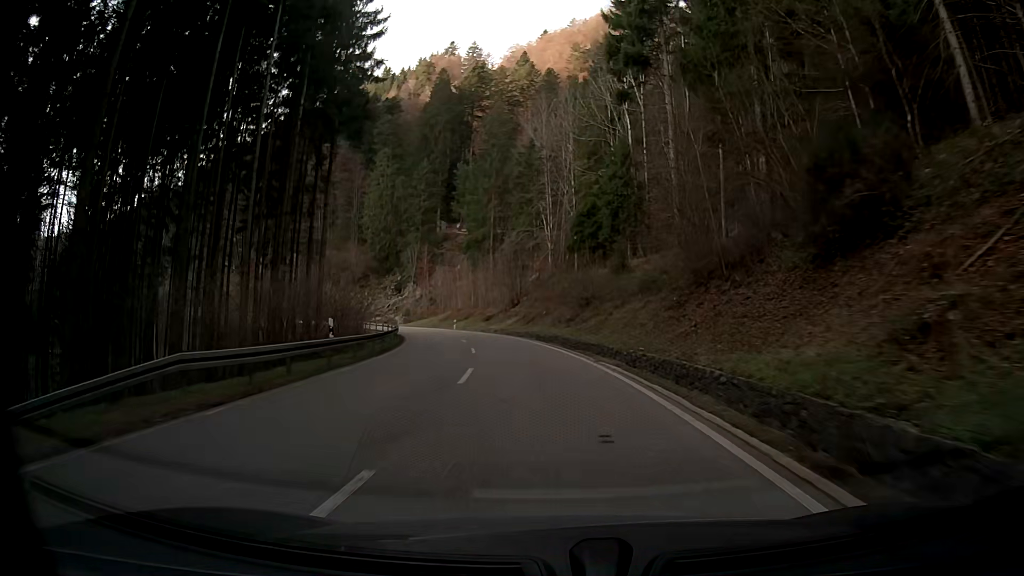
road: secondary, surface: asphalt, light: Day
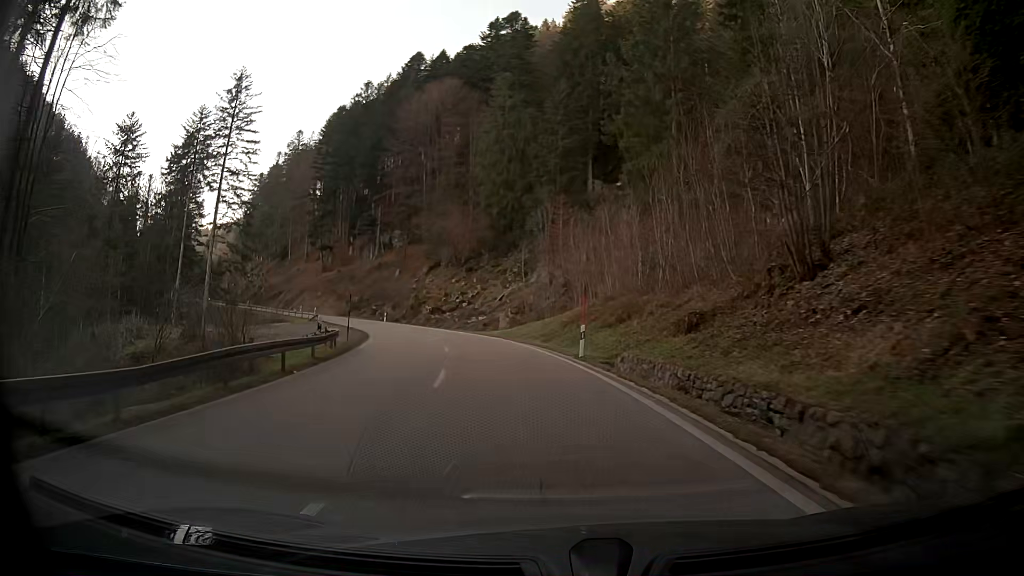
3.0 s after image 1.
(-5.9, +48.2) m; -15°
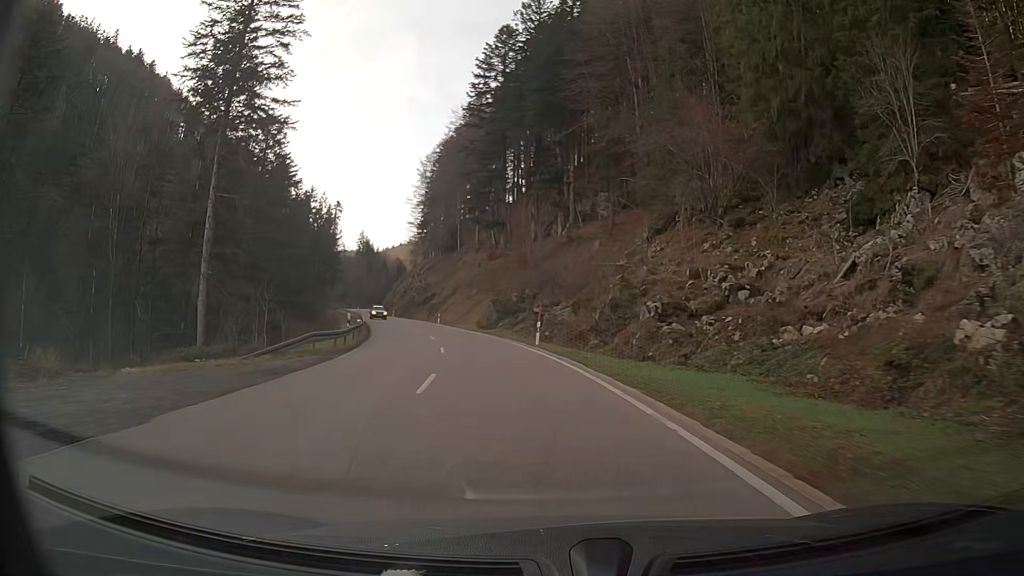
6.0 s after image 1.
(-8.2, +47.7) m; -20°
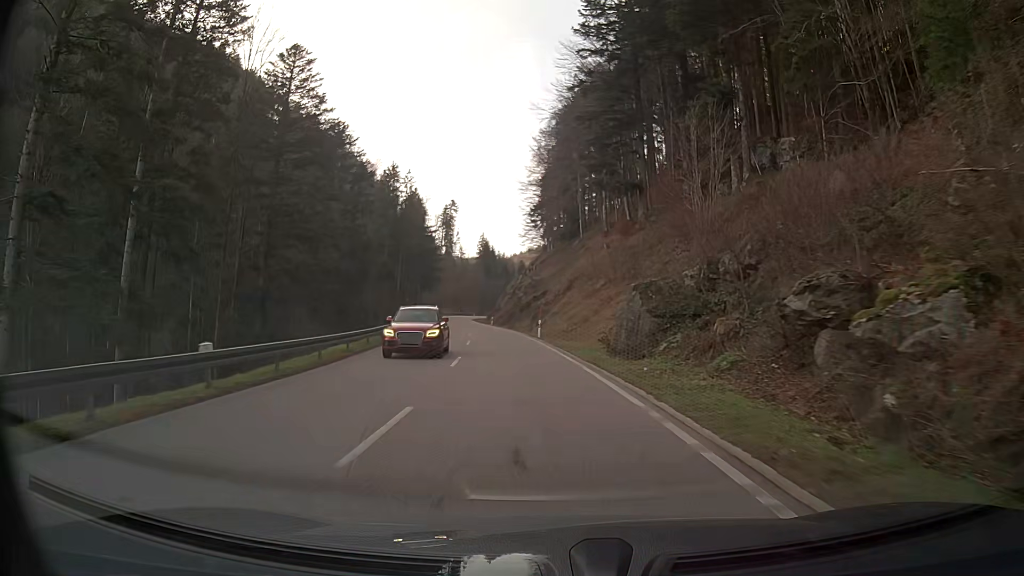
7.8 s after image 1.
(-3.0, +29.7) m; -11°
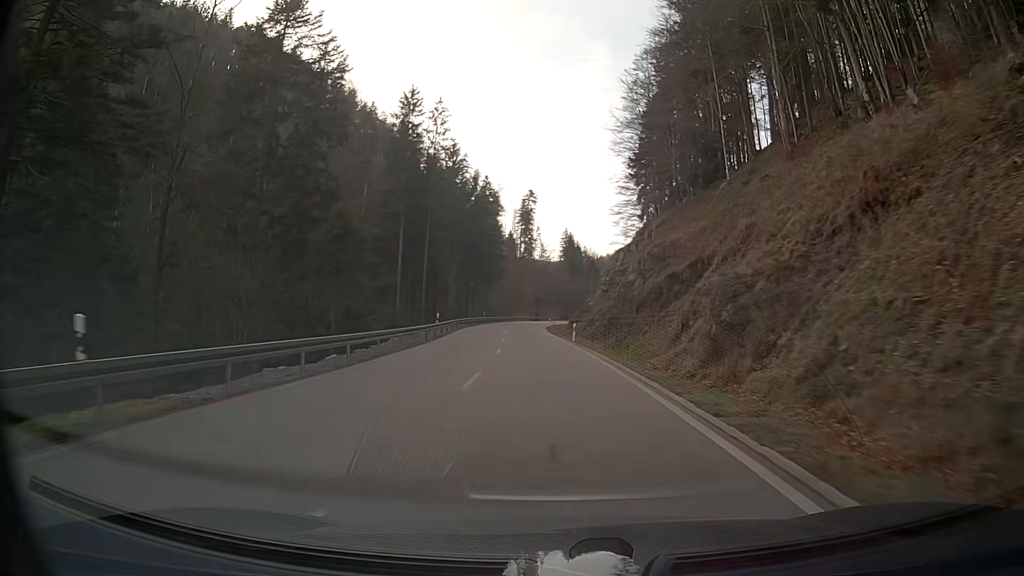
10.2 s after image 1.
(-2.8, +41.3) m; -7°
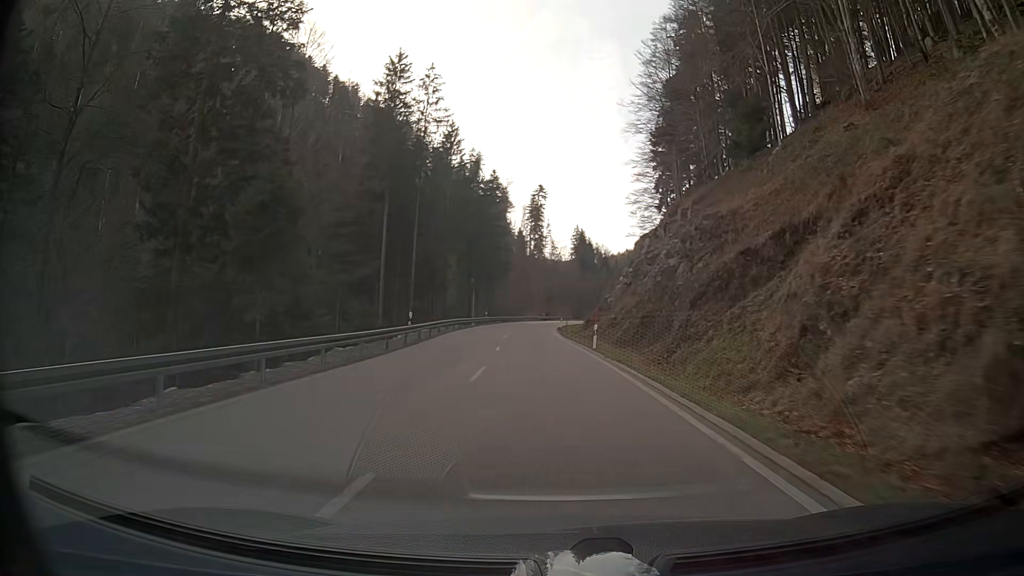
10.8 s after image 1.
(-0.1, +10.6) m; -1°
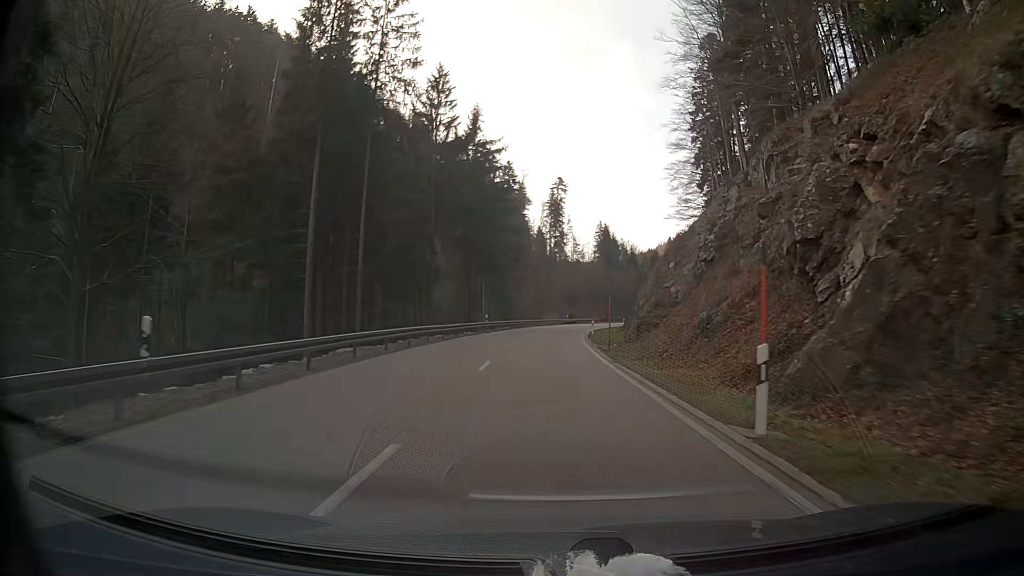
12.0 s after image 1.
(-0.4, +21.5) m; -2°
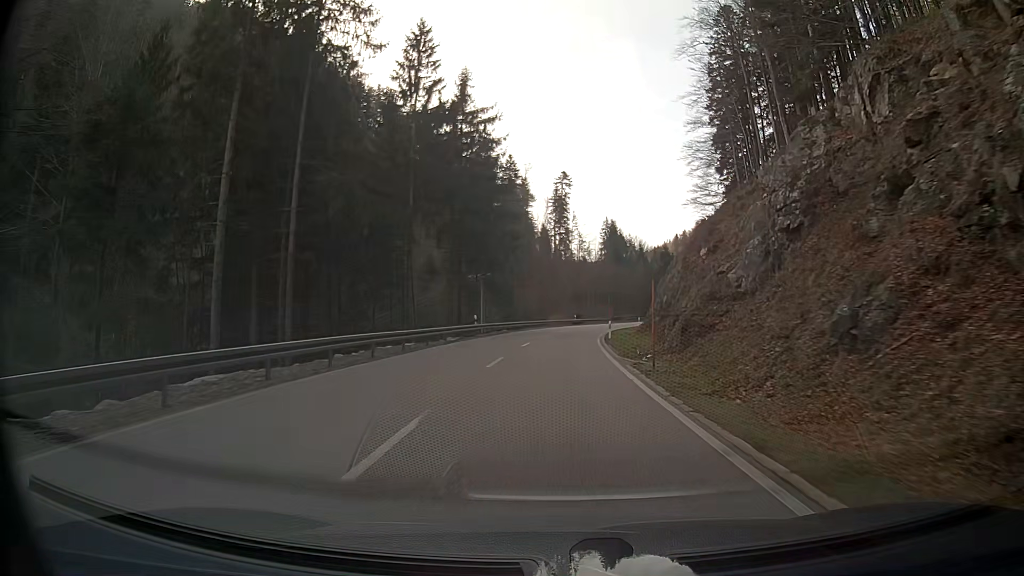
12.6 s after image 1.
(0.0, +10.8) m; 0°
